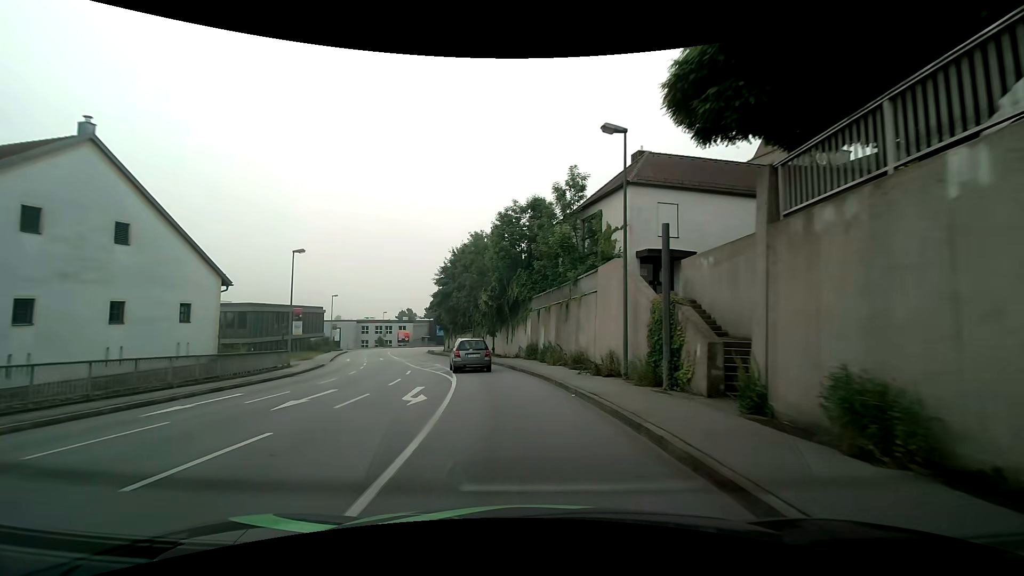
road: tertiary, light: Day
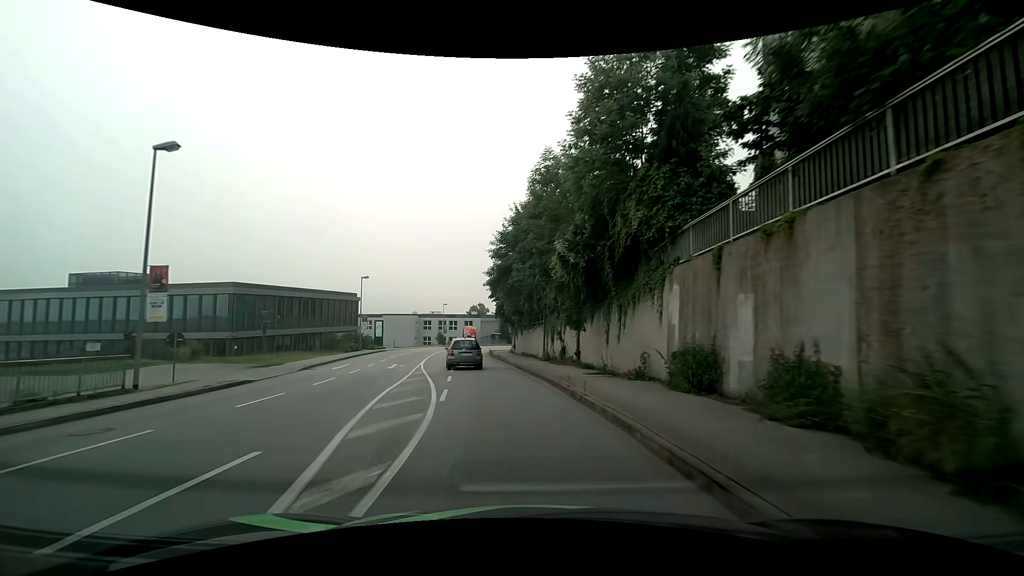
(-1.6, +20.2) m; -9°
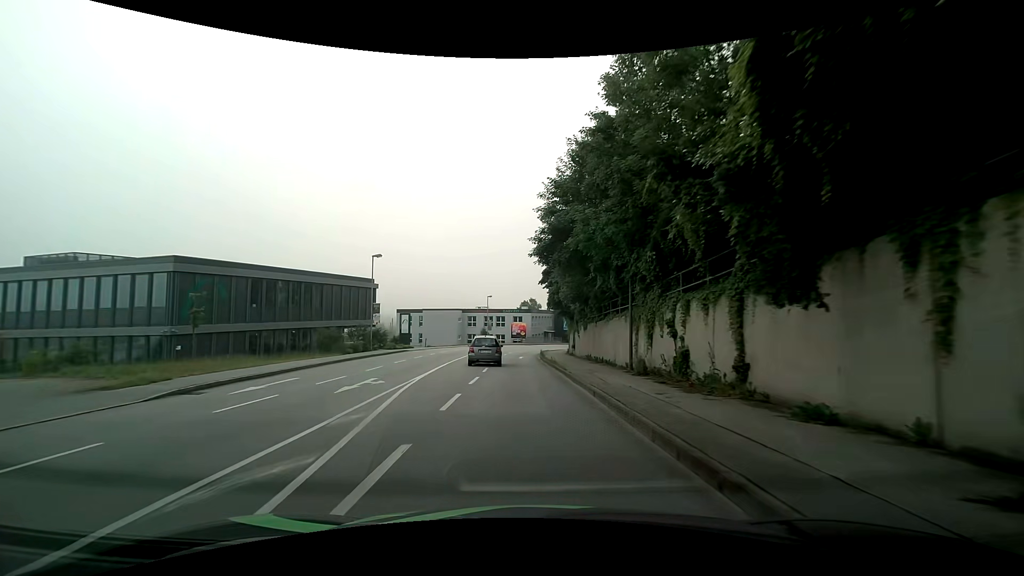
(-0.9, +14.1) m; -7°
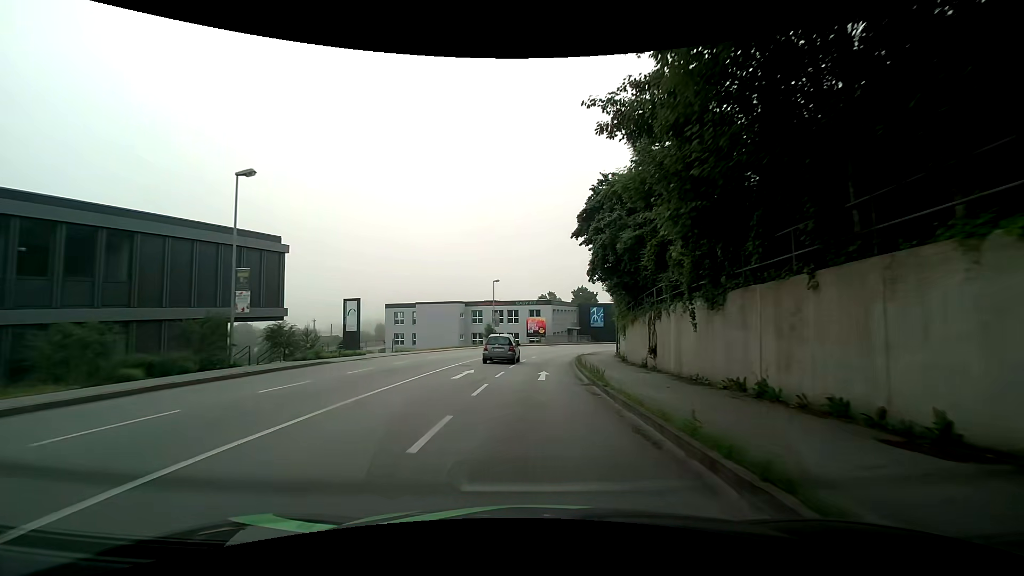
(-0.5, +21.9) m; -2°
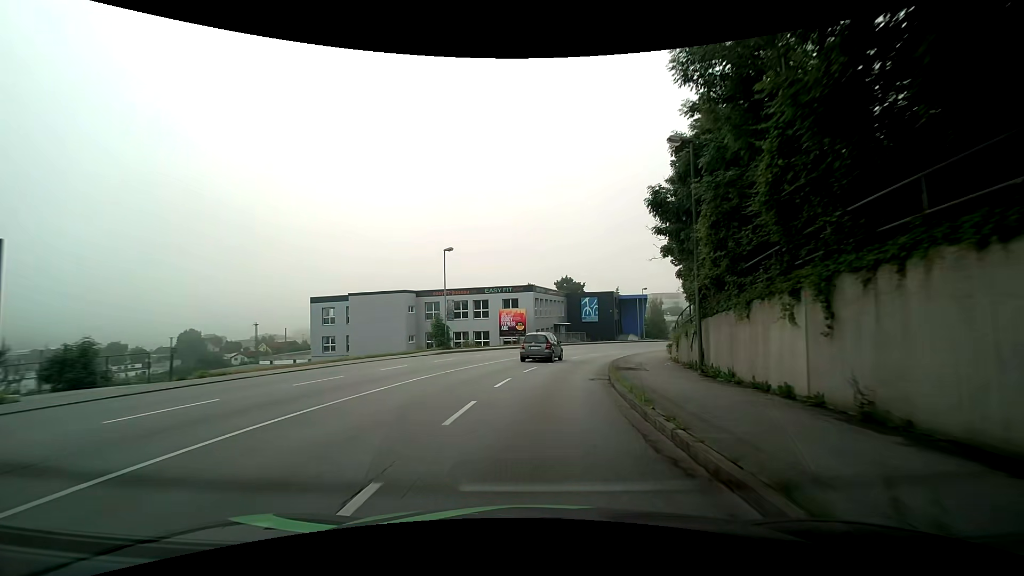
(+0.5, +22.2) m; +3°
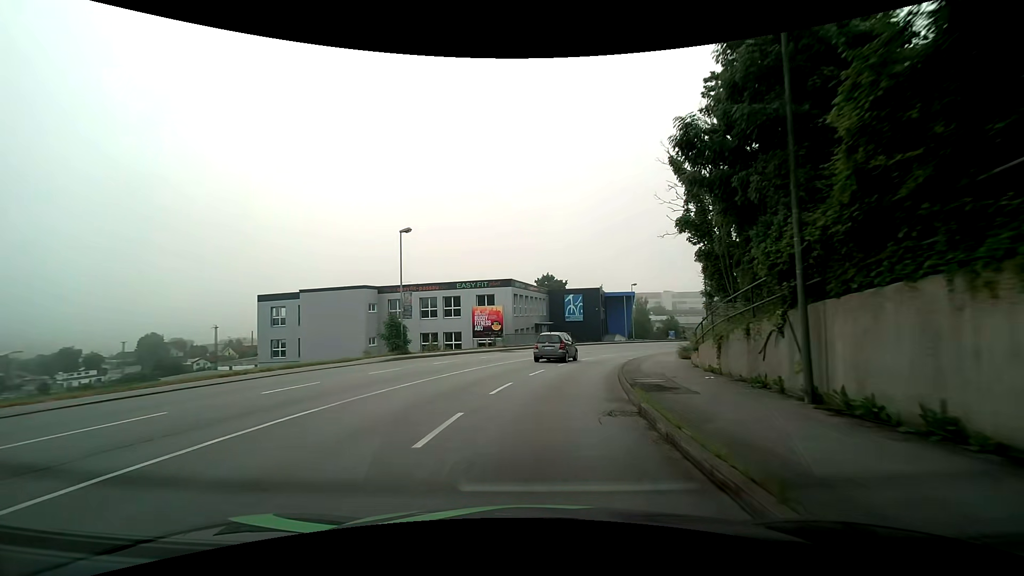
(+0.1, +7.4) m; +2°
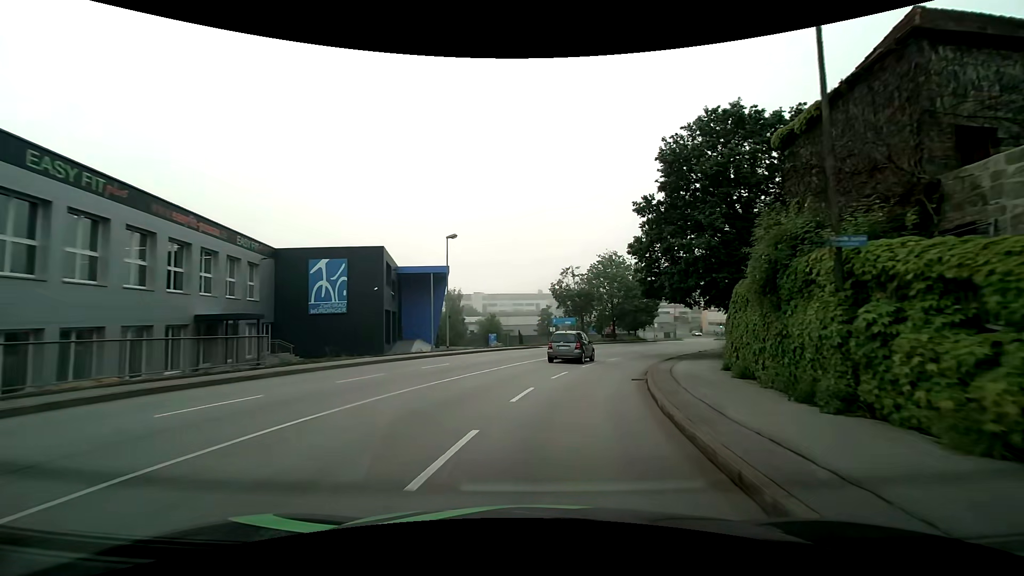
(+6.1, +36.5) m; +22°
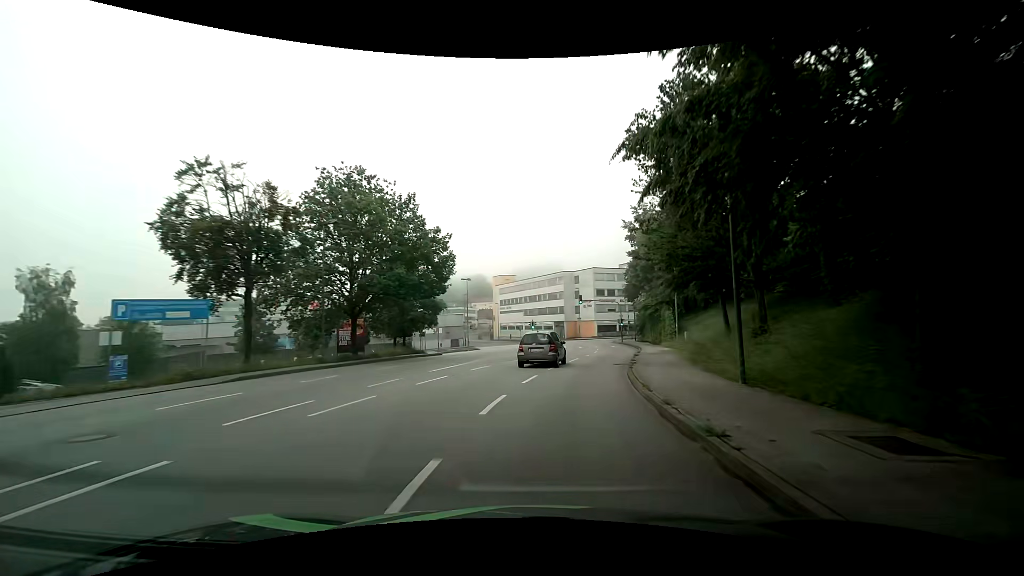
(+8.3, +36.4) m; +24°
(+1, +10) (+2, +20) (+4, +30) (+7, +39) (+8, +49) (+9, +59) (+10, +69) (+10, +79) (+9, +89) (+7, +99) m
